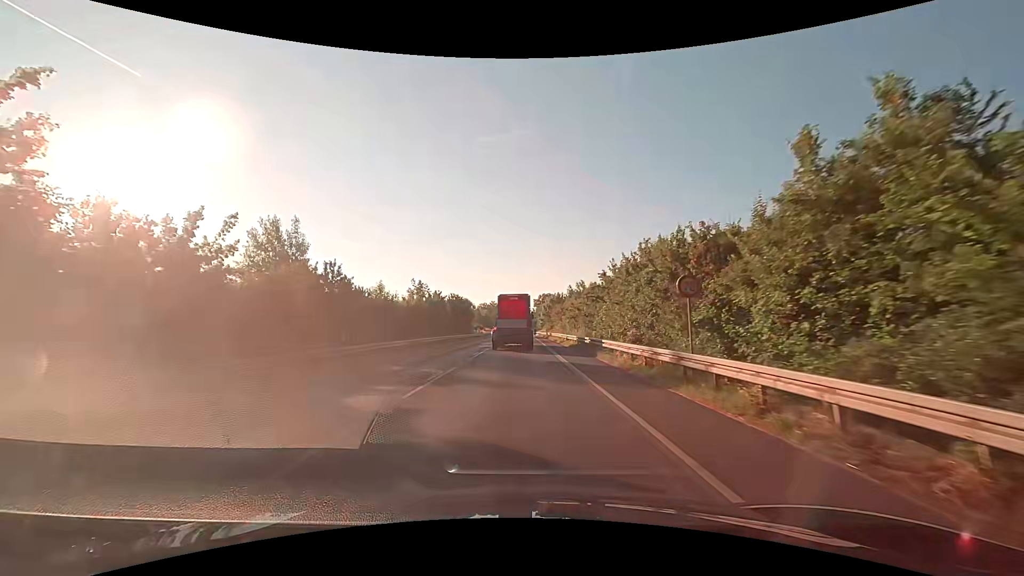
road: secondary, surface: asphalt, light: Day
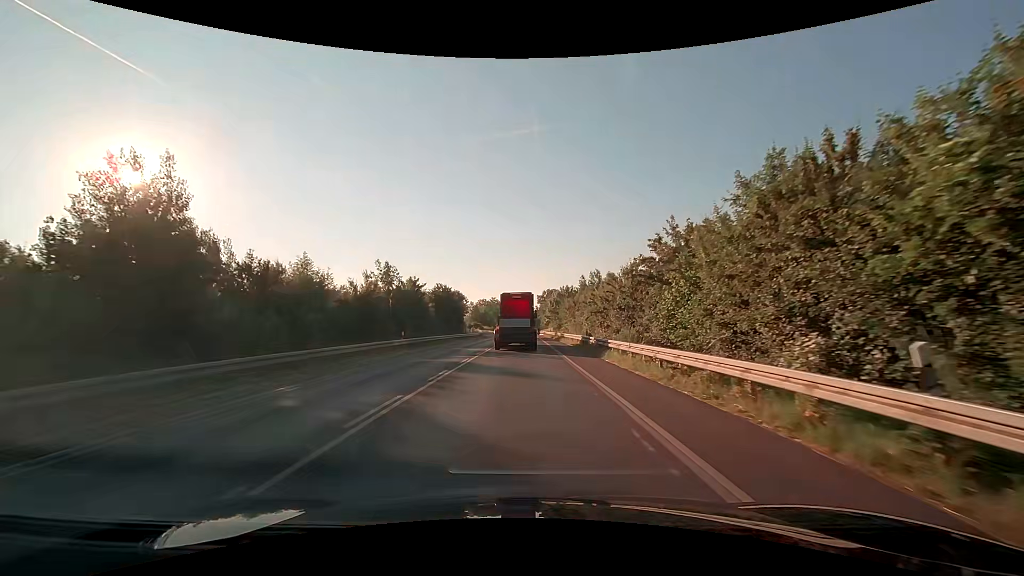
(0.0, +17.6) m; 0°
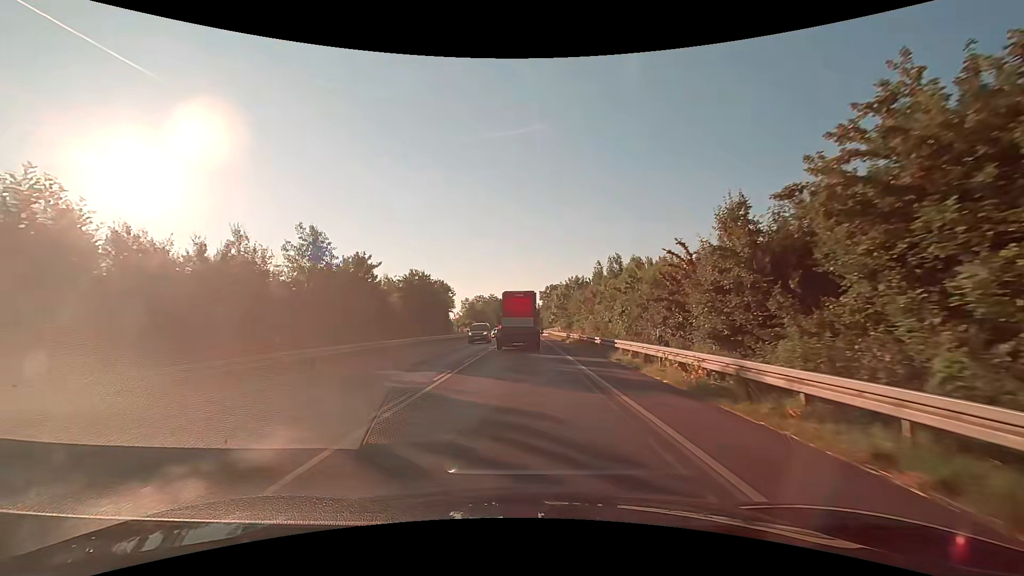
(0.0, +17.6) m; 0°
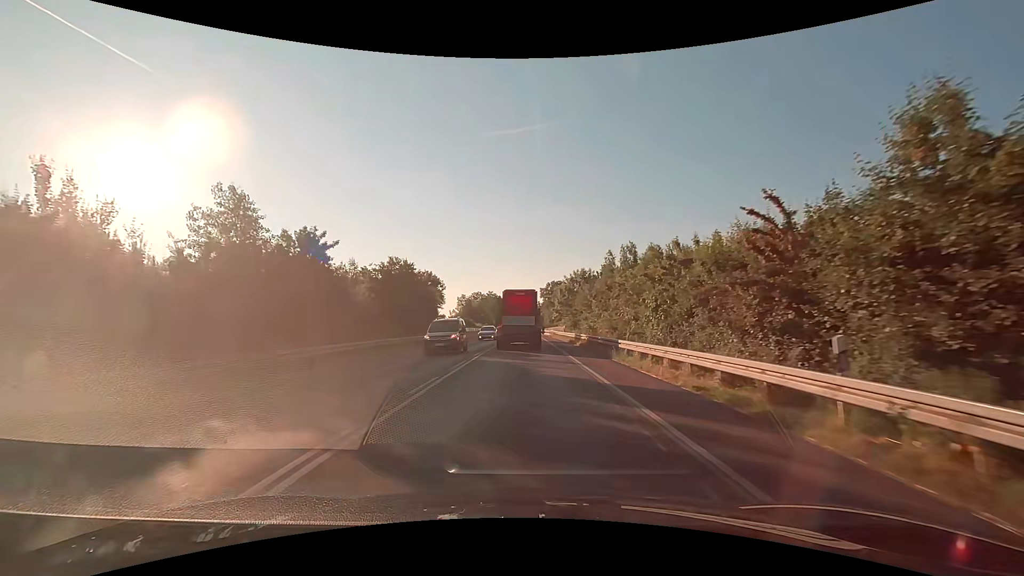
(0.0, +8.8) m; 0°
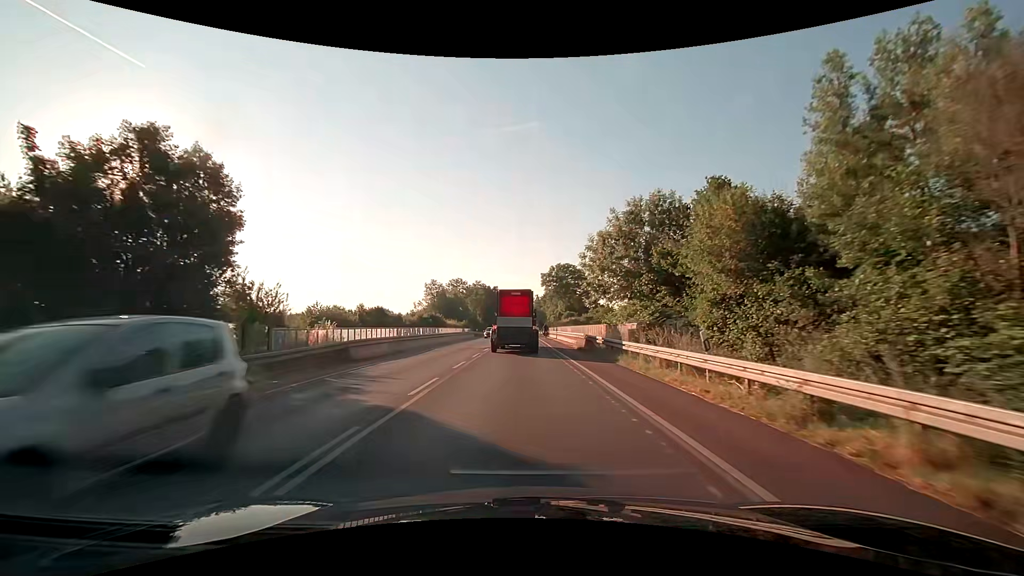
(+0.1, +43.5) m; 0°
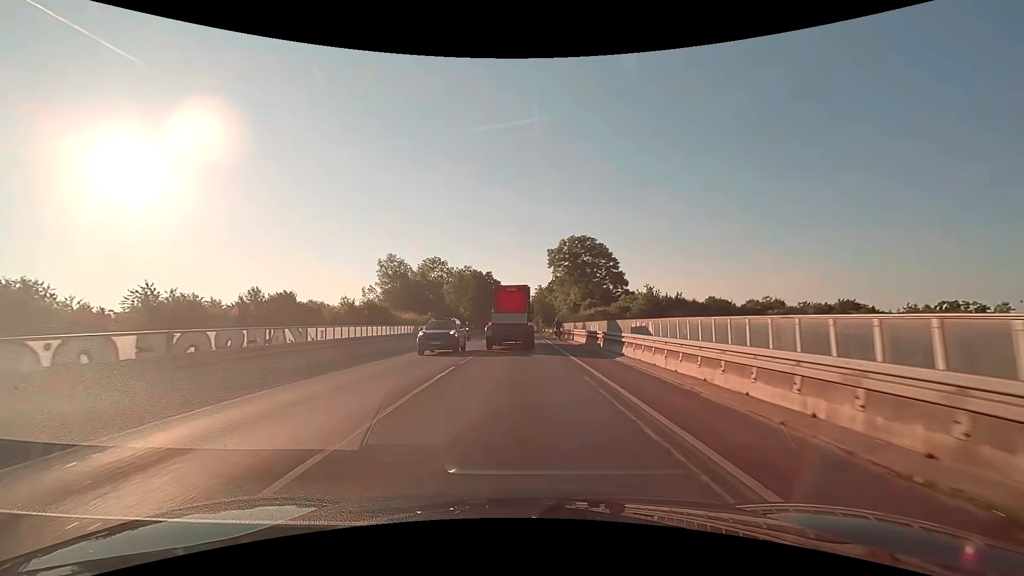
(+0.1, +33.7) m; 0°
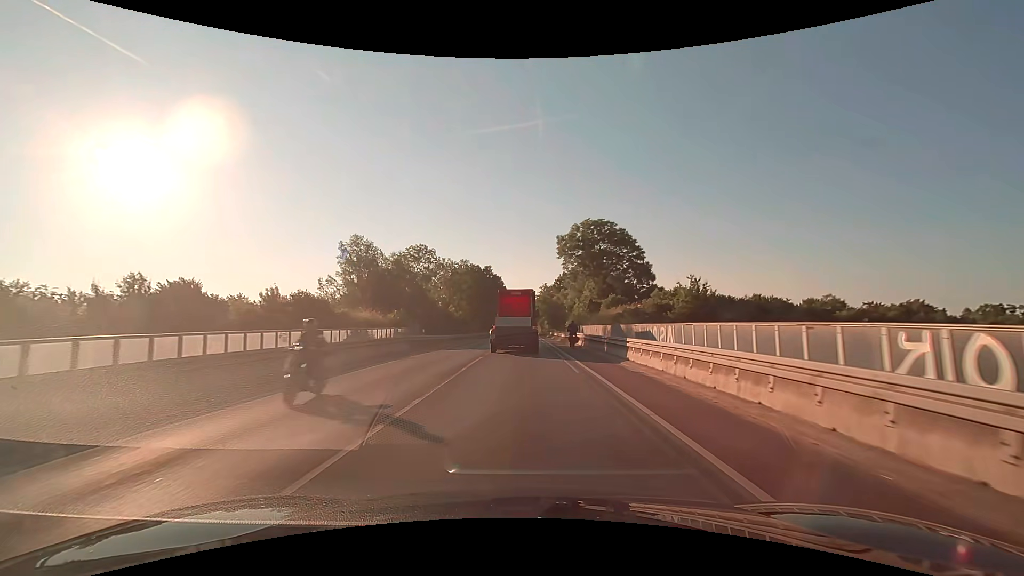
(+0.1, +16.4) m; 0°
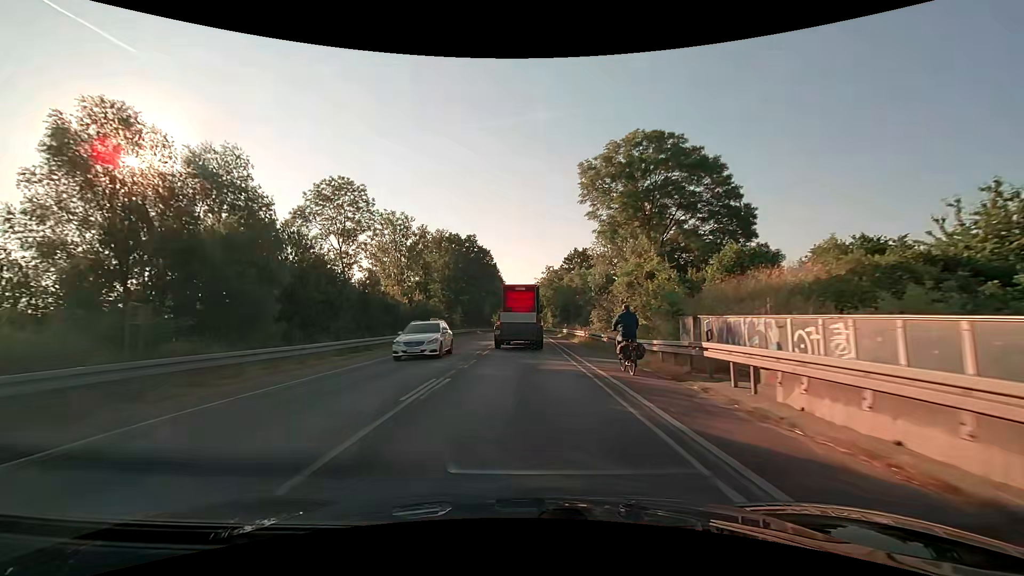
(+0.4, +33.1) m; 0°
(0, +10) (0, +20) (0, +30) (0, +40) (0, +50) (0, +60) (0, +70) (+1, +80) (+1, +90) (+1, +100) m
